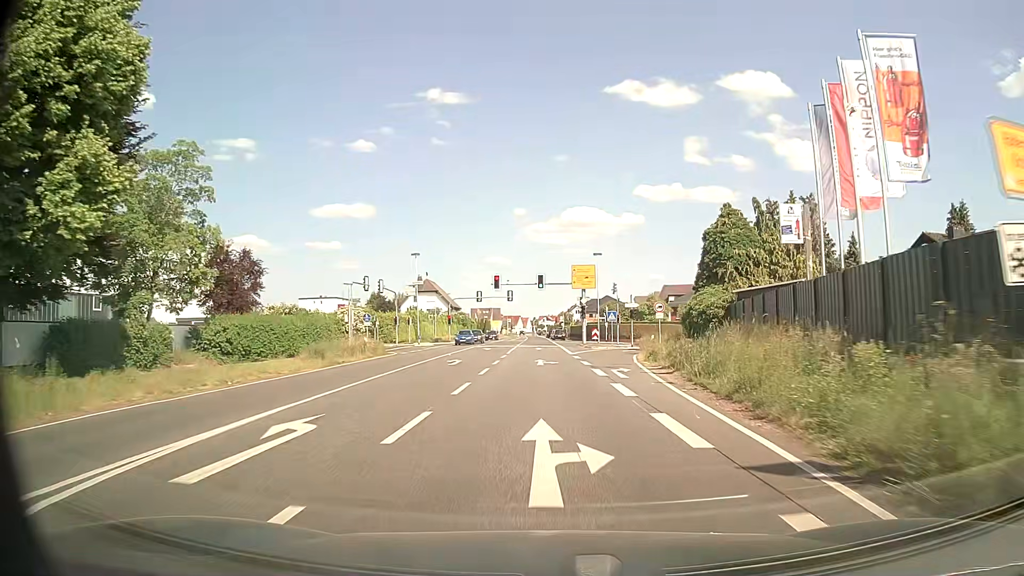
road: primary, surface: asphalt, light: Day
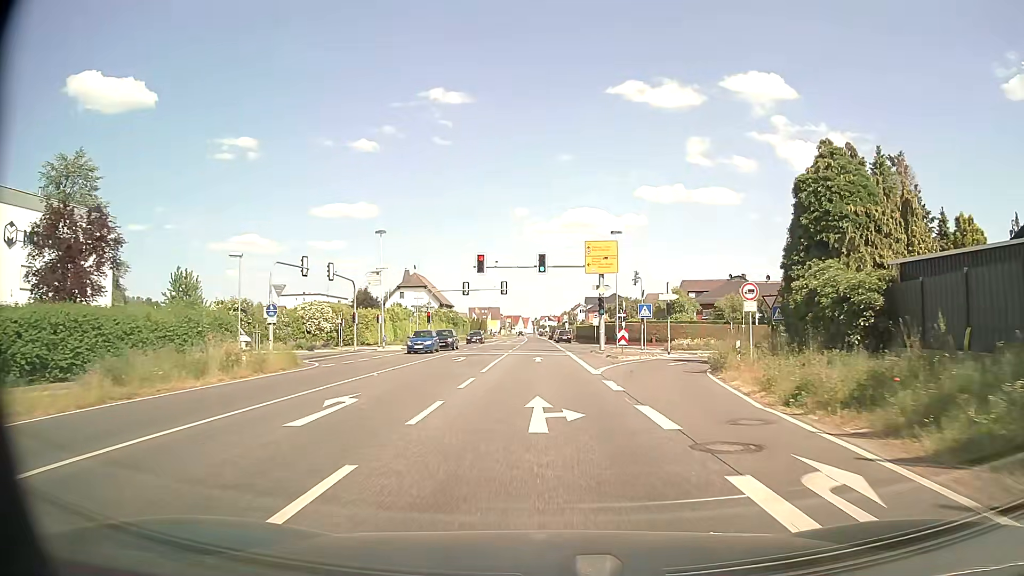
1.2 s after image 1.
(0.0, +16.7) m; 0°
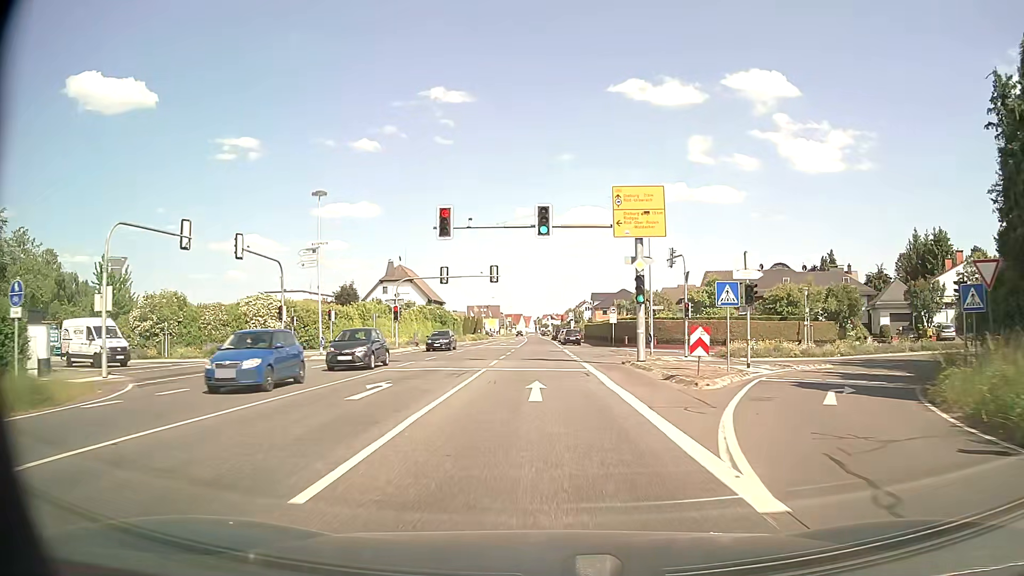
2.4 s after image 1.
(0.0, +16.4) m; 0°
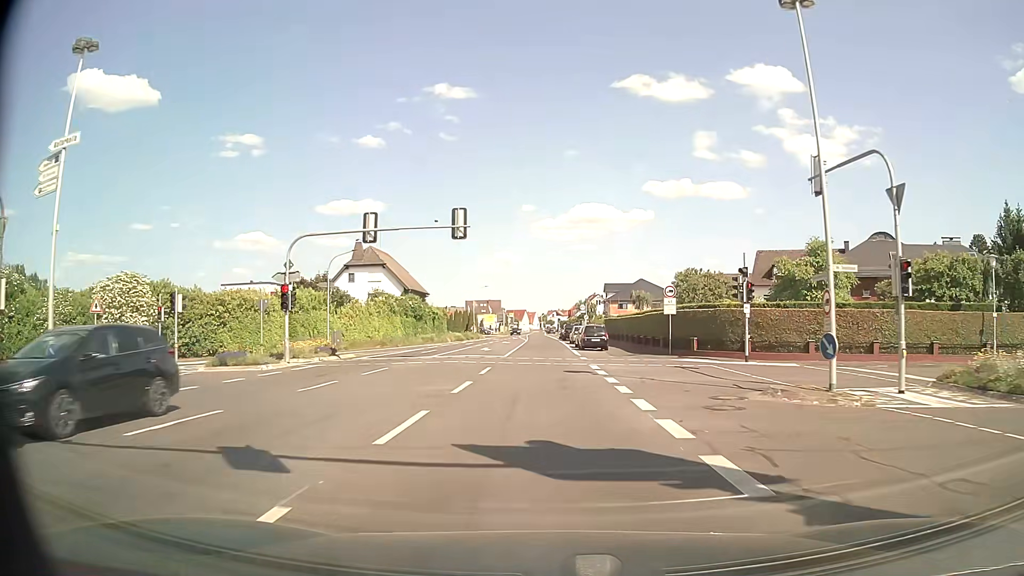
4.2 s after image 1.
(0.0, +24.2) m; 0°
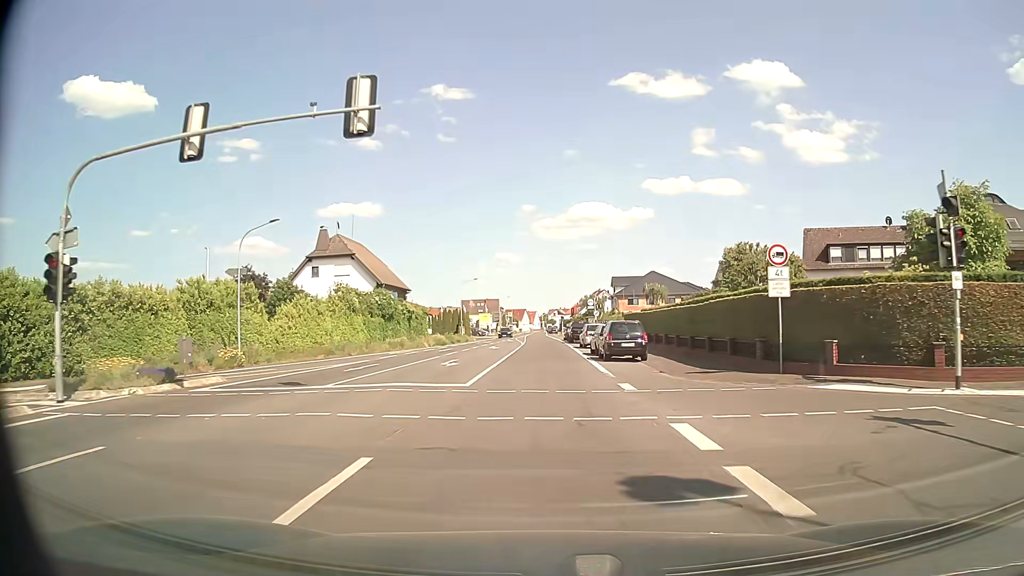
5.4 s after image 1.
(0.0, +15.8) m; 0°
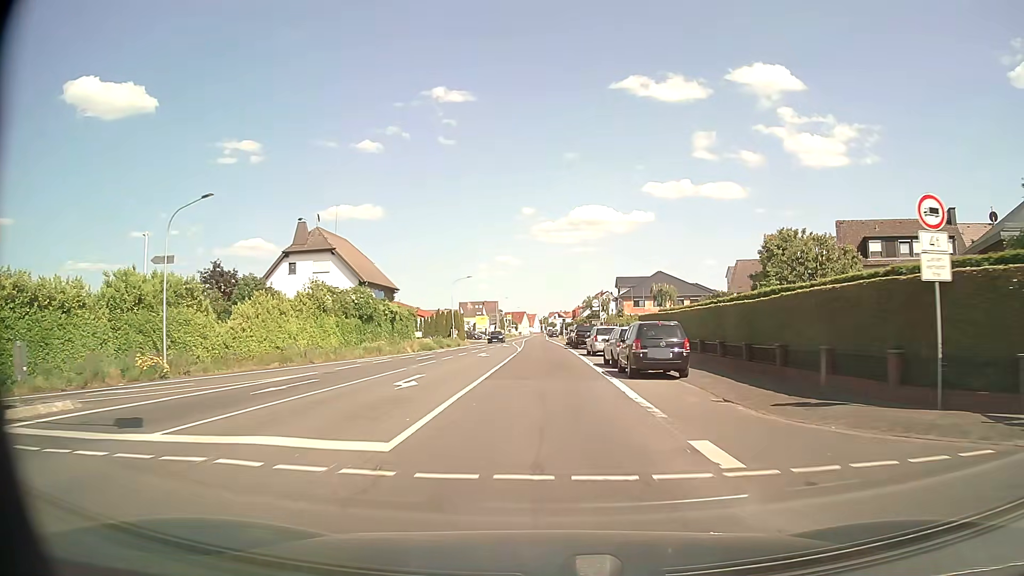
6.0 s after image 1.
(0.0, +7.8) m; 0°
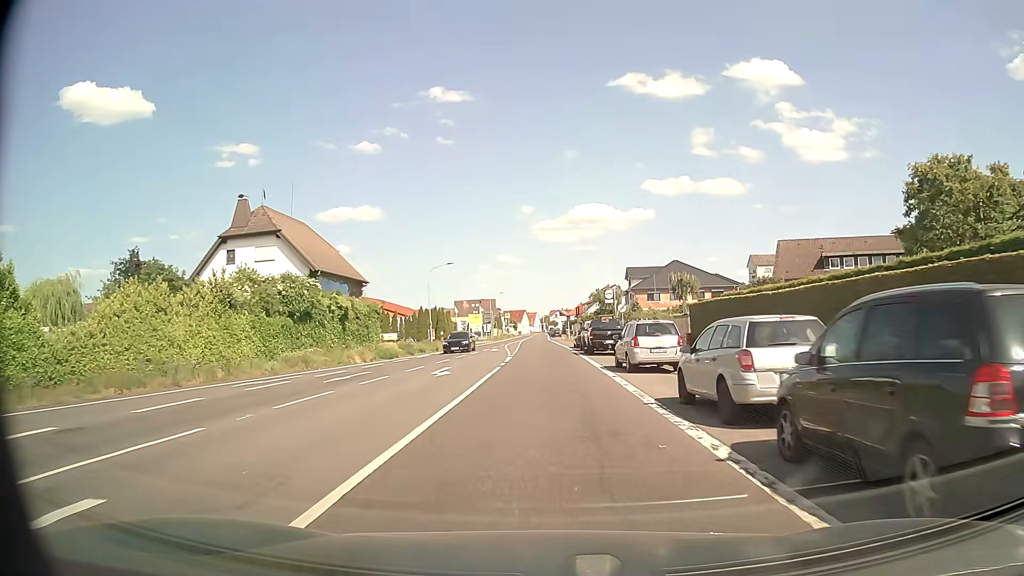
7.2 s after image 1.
(0.0, +15.5) m; 0°
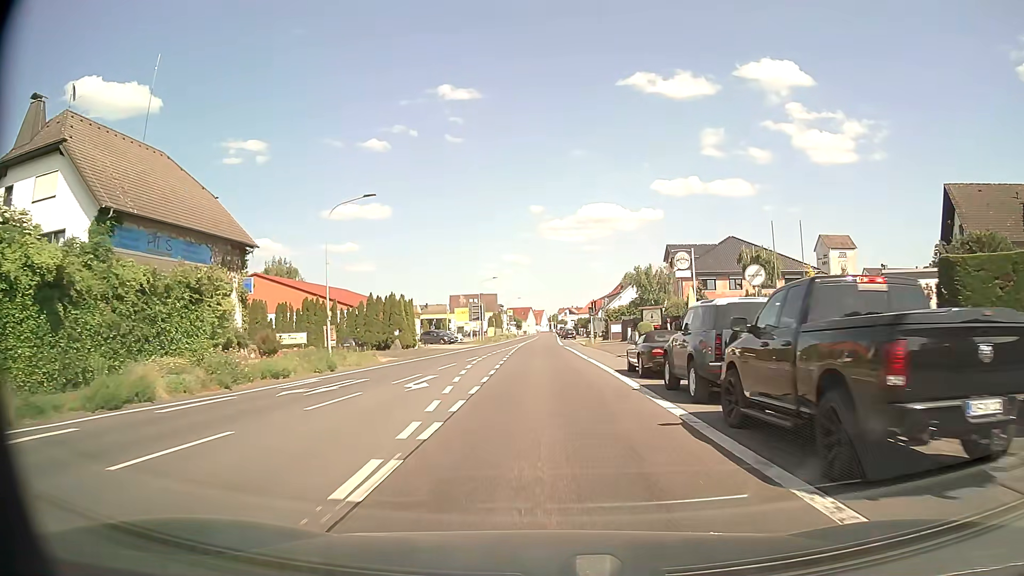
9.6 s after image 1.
(0.0, +30.4) m; 0°
(0, +10) (0, +20) (0, +30) (0, +40) (0, +50) (0, +60) (0, +70) (0, +80) (0, +90) (0, +100) m
